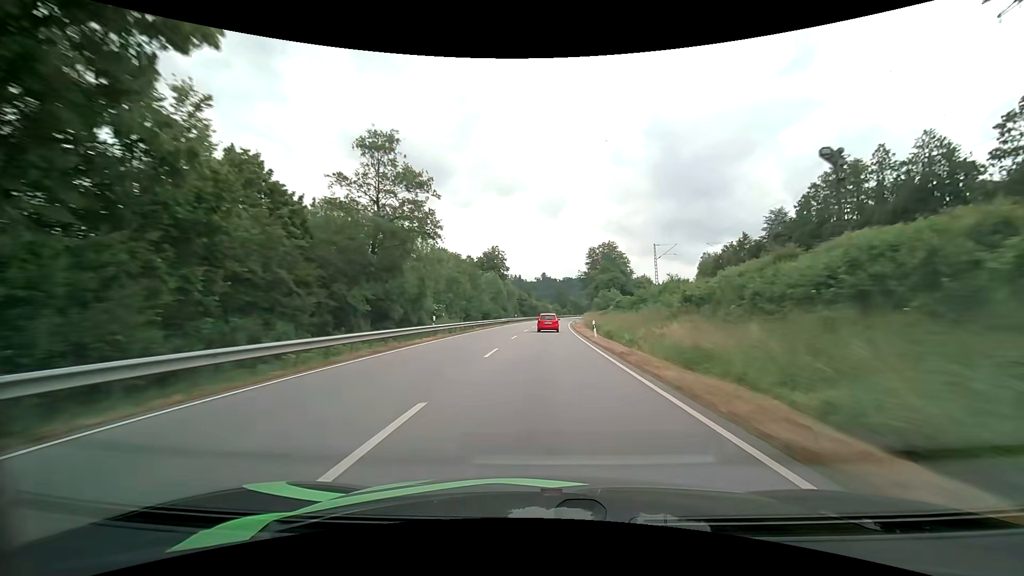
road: primary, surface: asphalt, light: Day
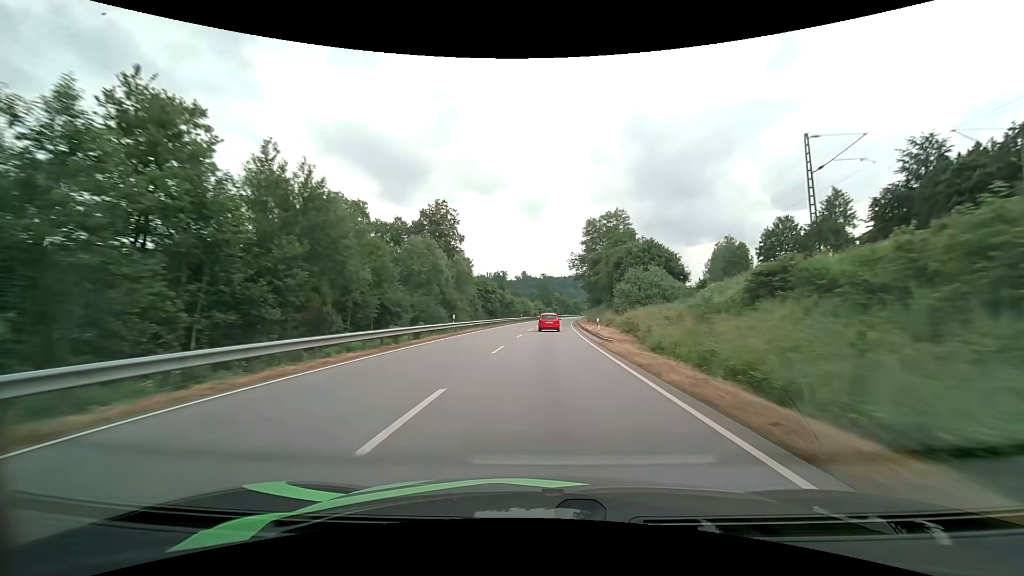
(+0.8, +46.8) m; +2°
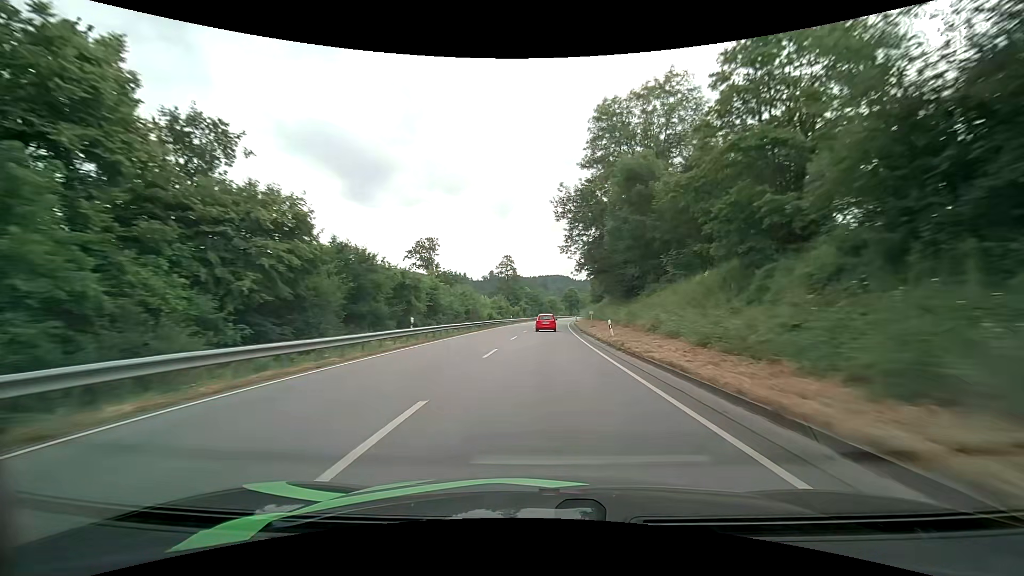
(+1.9, +61.5) m; +4°
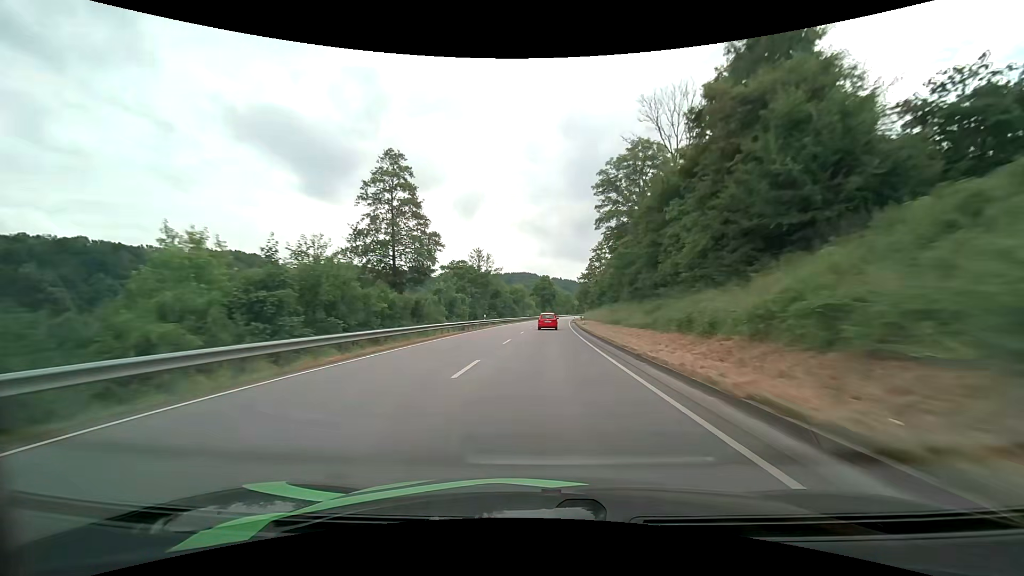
(+2.3, +77.6) m; +4°
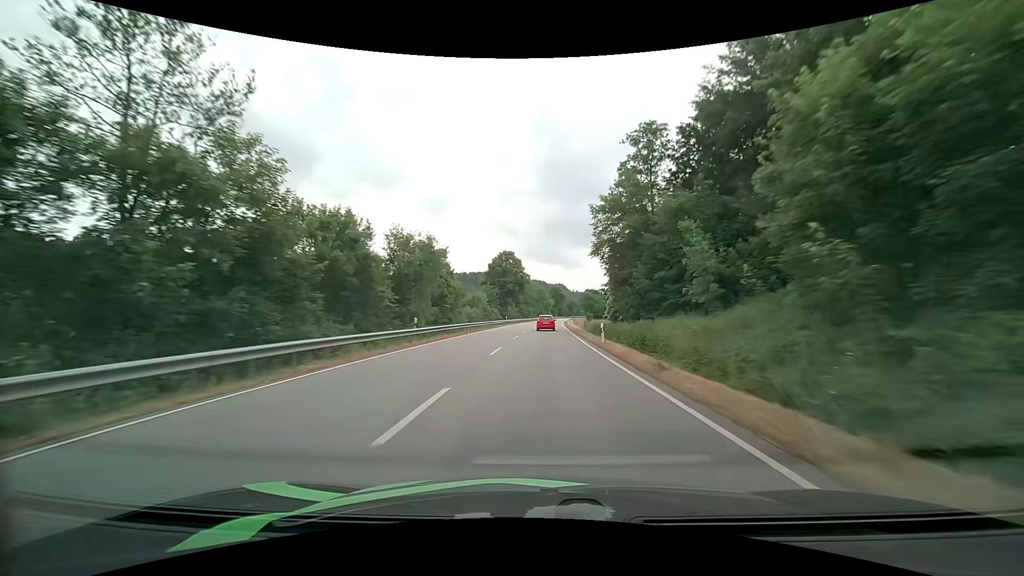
(+2.8, +77.5) m; +4°
(0, +10) (0, +20) (0, +30) (0, +40) (+1, +50) (+1, +60) (+1, +70) (+2, +80) (+2, +90) (+3, +100) m
